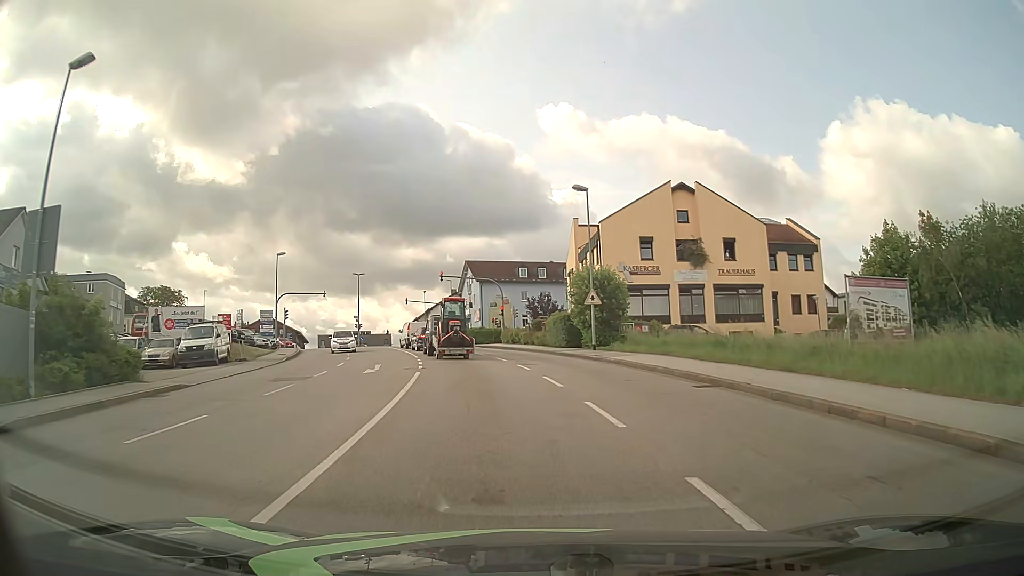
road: tertiary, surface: asphalt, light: Day
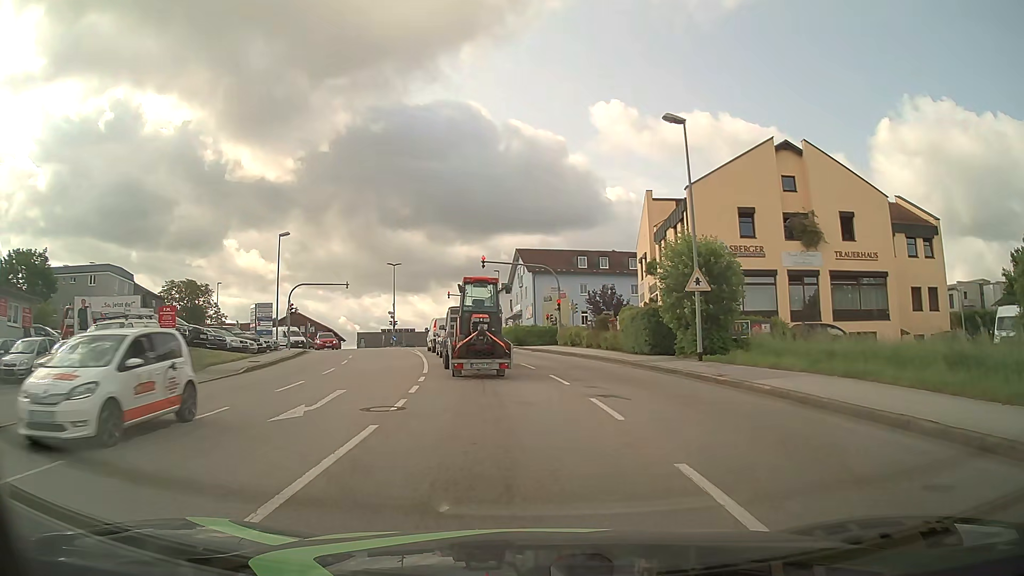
(-0.5, +11.1) m; -5°
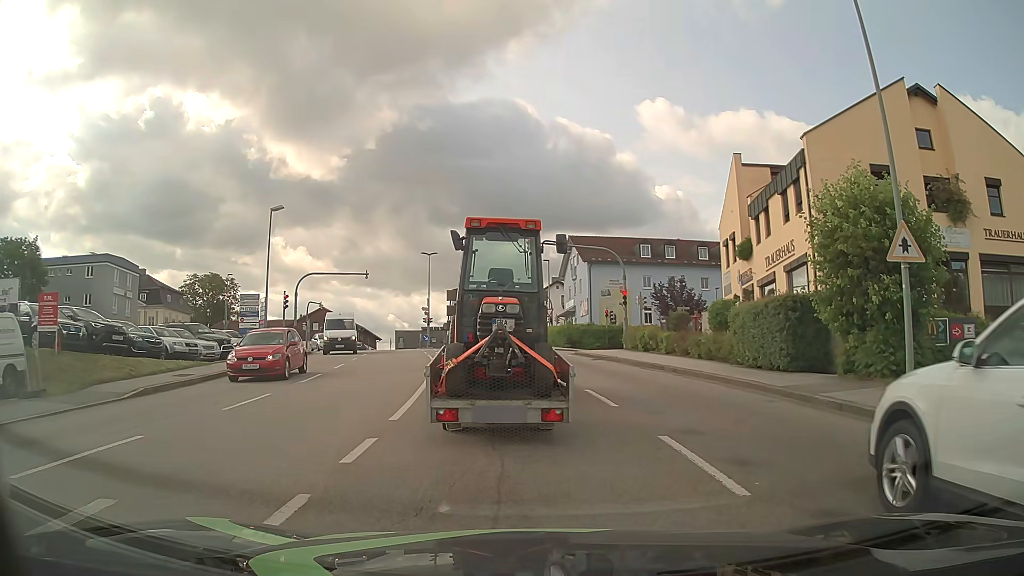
(-0.3, +9.9) m; -3°
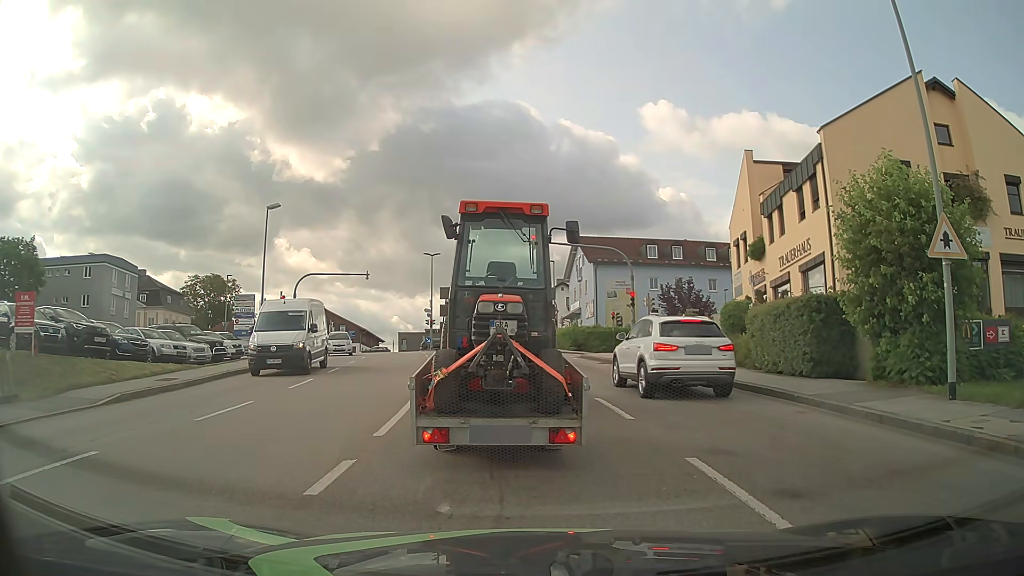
(0.0, +1.2) m; -1°
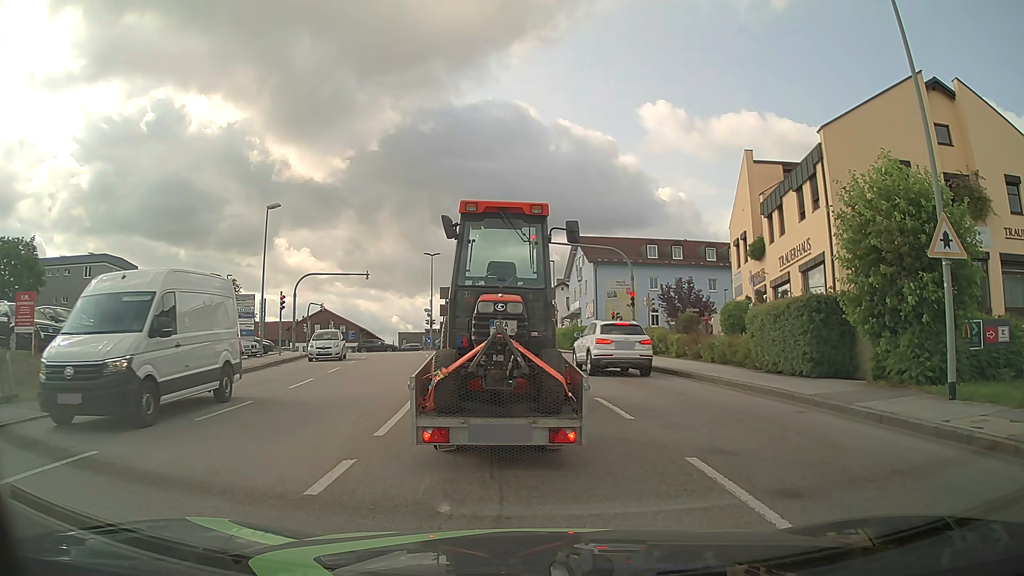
(0.0, 0.0) m; 0°
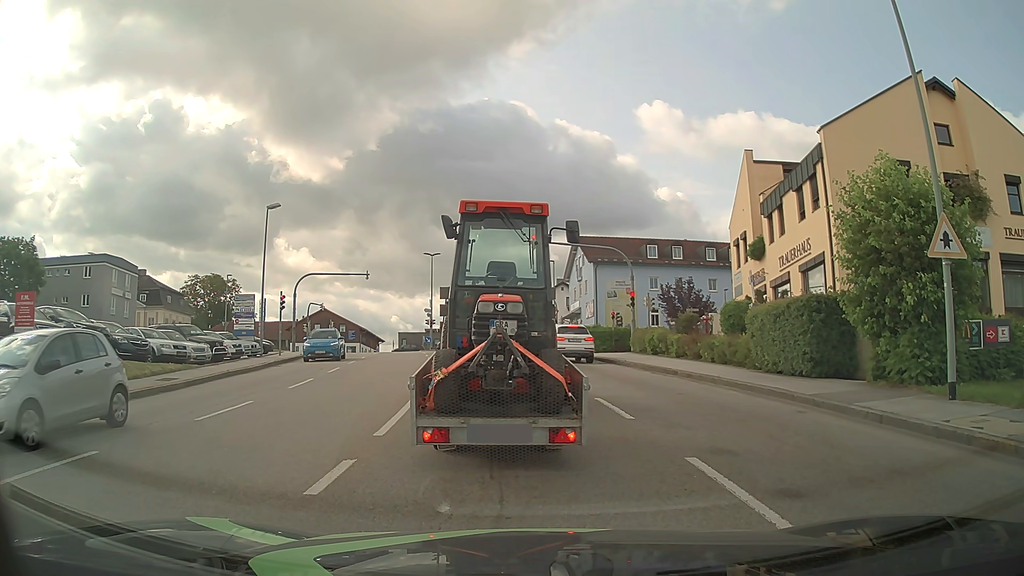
(0.0, 0.0) m; 0°
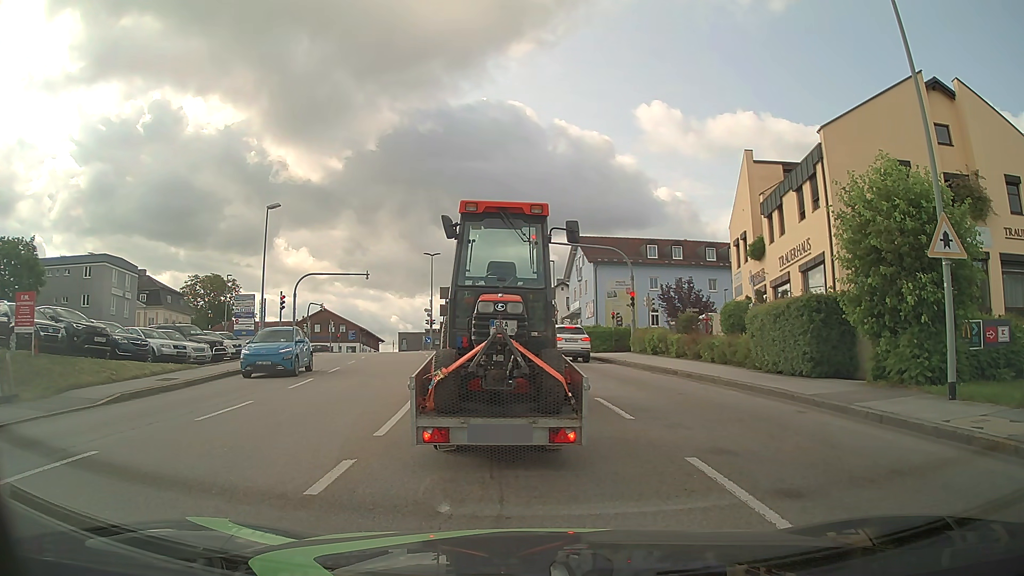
(0.0, 0.0) m; 0°
